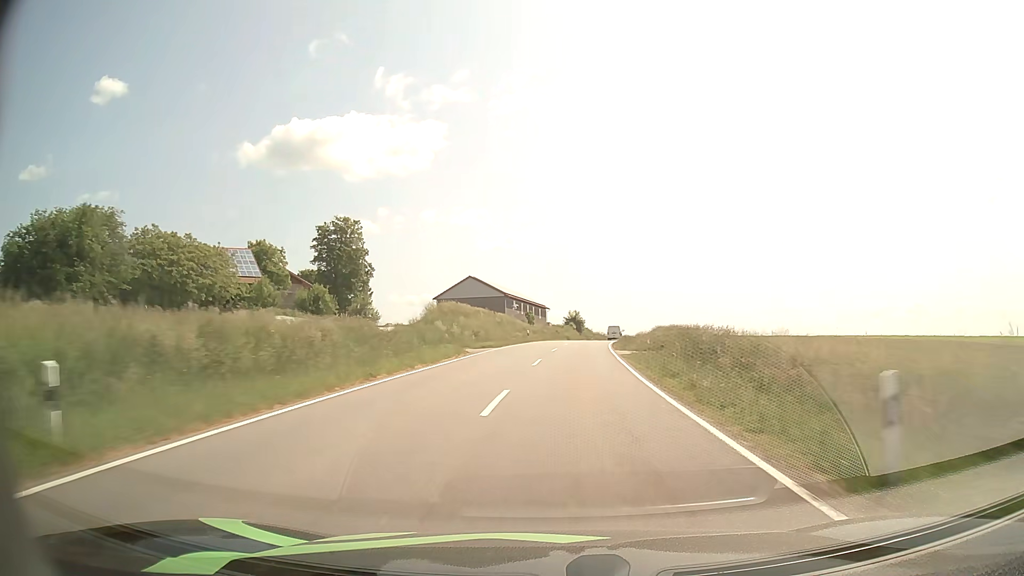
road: tertiary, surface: asphalt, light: Day
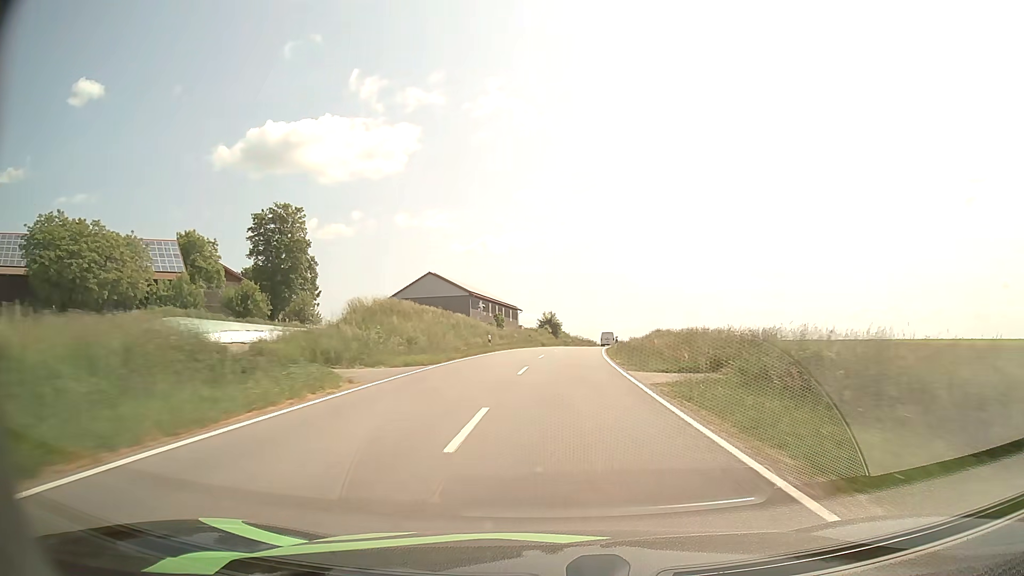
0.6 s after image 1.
(+0.3, +15.3) m; +2°
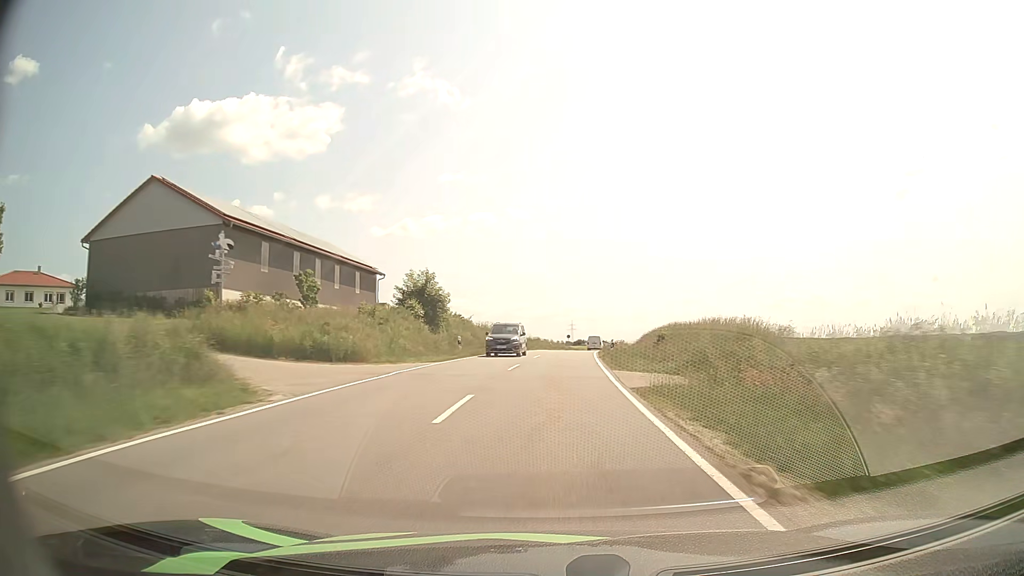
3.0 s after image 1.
(+3.4, +59.2) m; +7°
(0, +10) (0, +20) (+1, +30) (+1, +40) (+2, +50) (+3, +60) (+4, +70) (+5, +80) (+6, +90) (+8, +100) m
